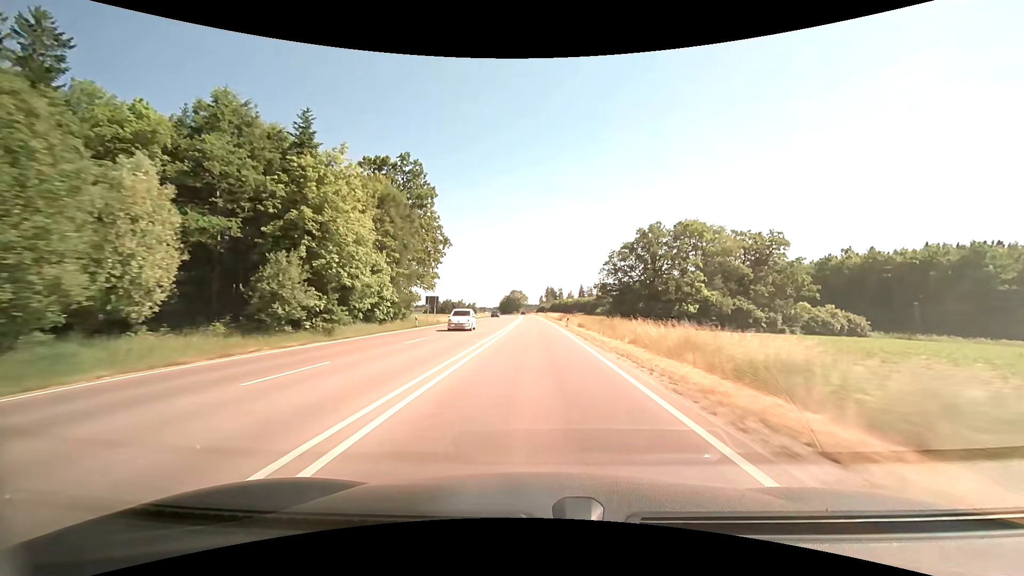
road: primary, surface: asphalt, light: Day
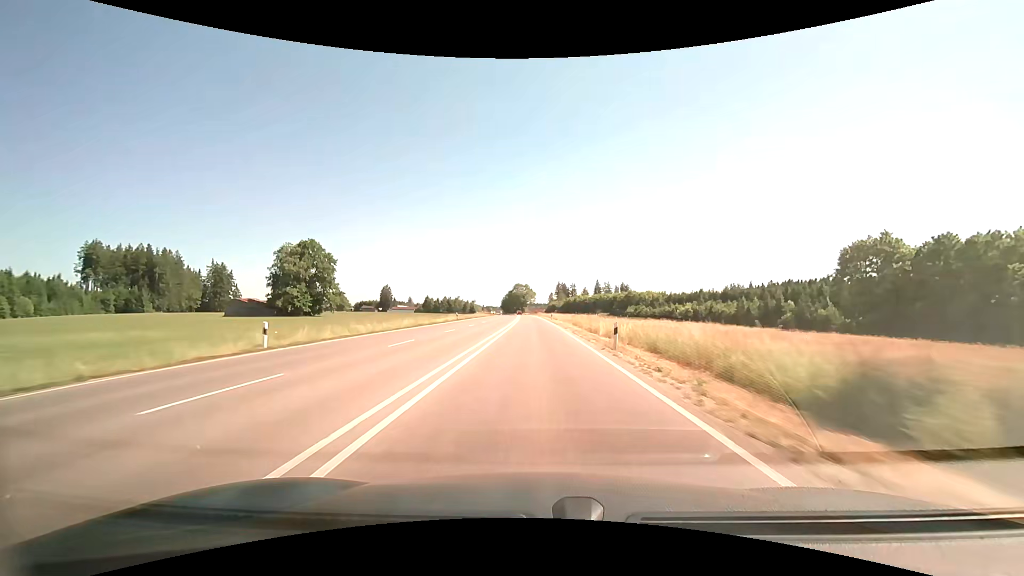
(-0.8, +74.1) m; -1°
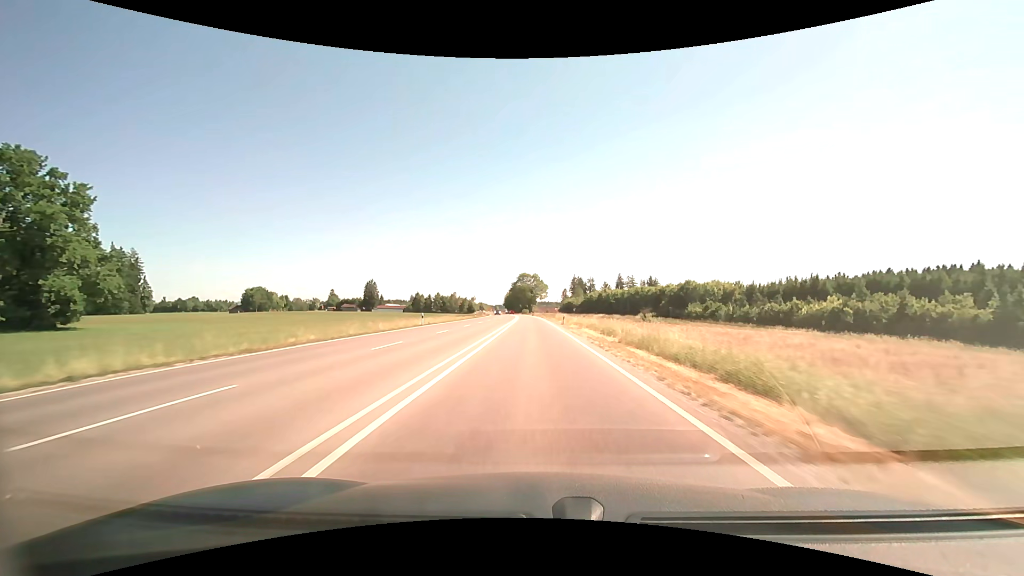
(-0.6, +72.9) m; -1°
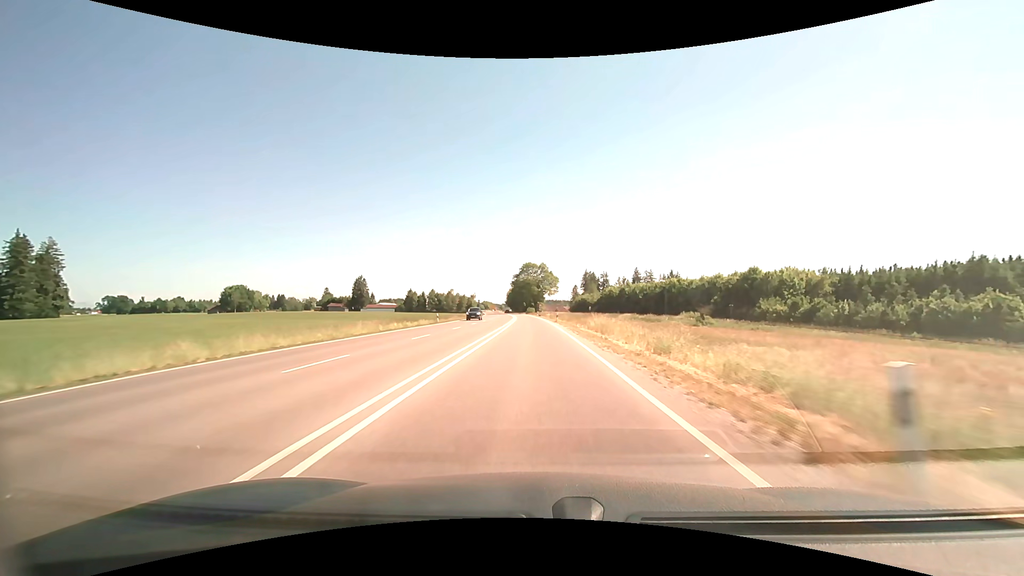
(-0.6, +41.3) m; -2°
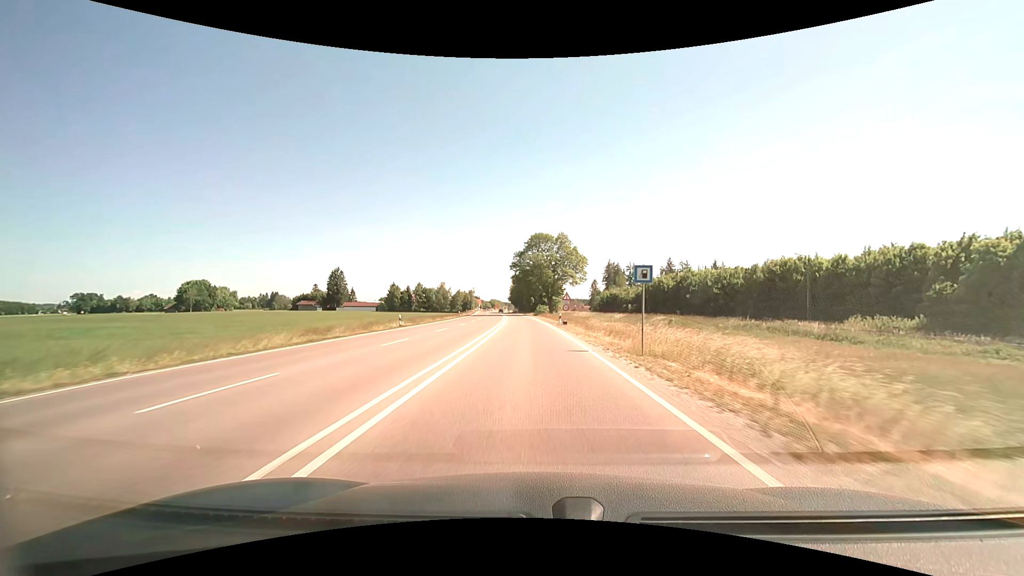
(-1.9, +63.3) m; -2°
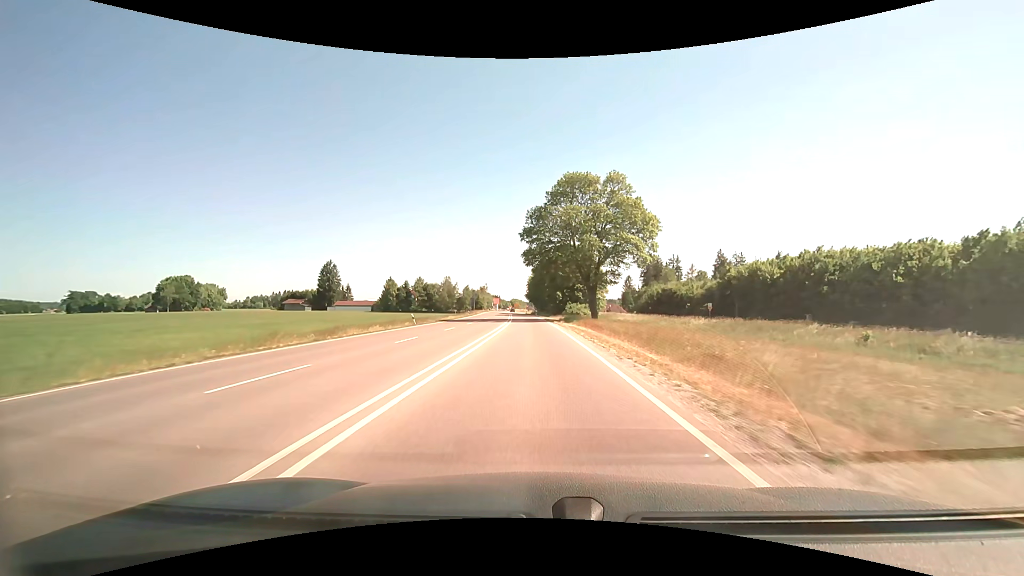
(-0.7, +45.9) m; -3°
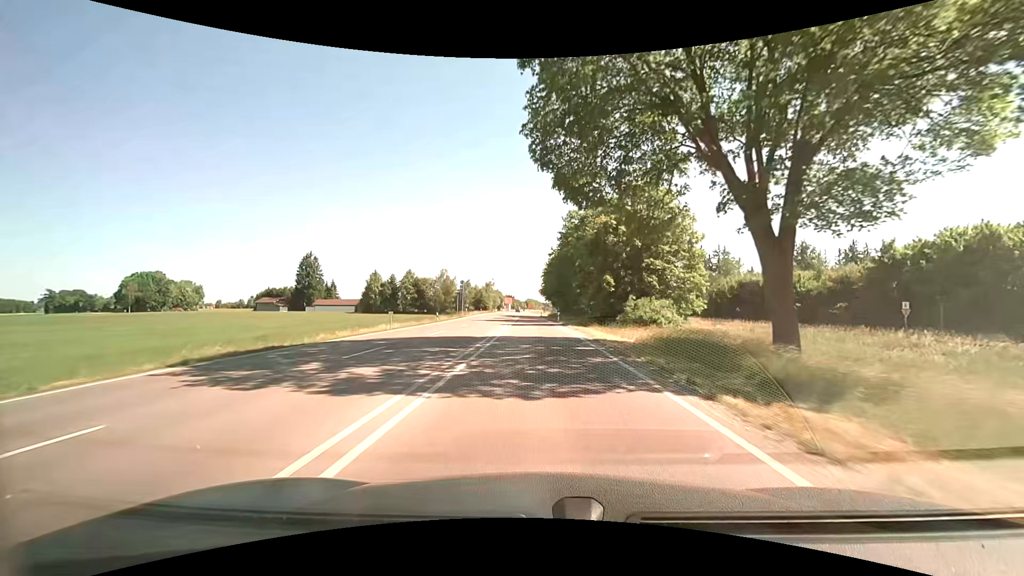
(-0.5, +42.0) m; -1°
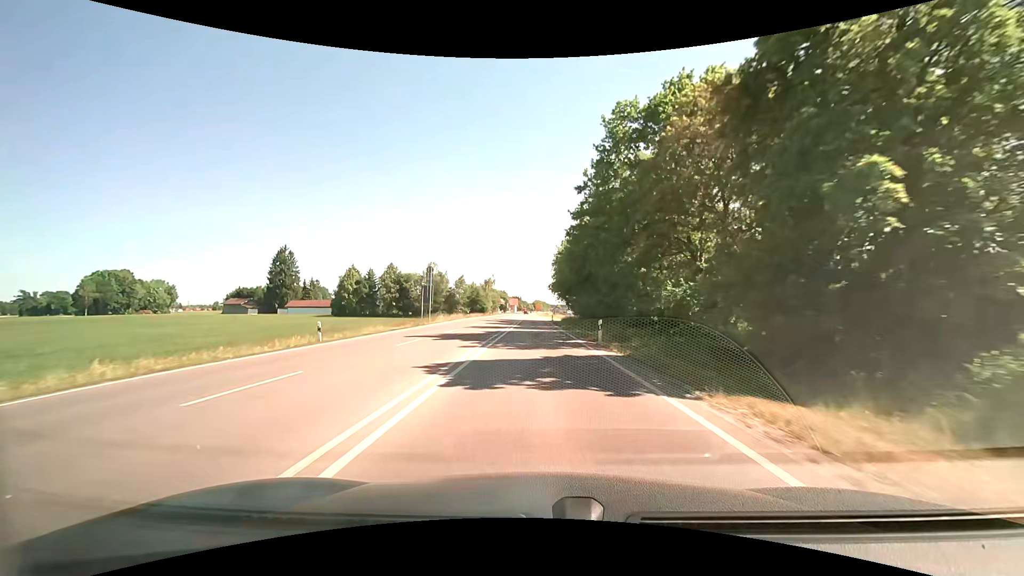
(-0.5, +30.1) m; -2°
(0, +10) (0, +20) (0, +30) (0, +40) (0, +50) (0, +60) (0, +70) (0, +80) (0, +90) (0, +100) m
